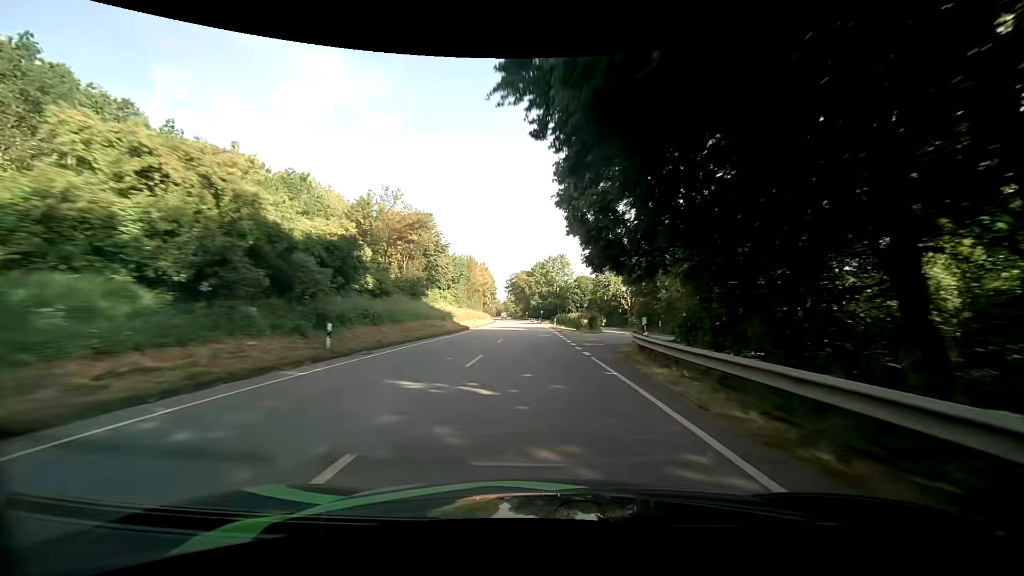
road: primary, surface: asphalt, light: Day
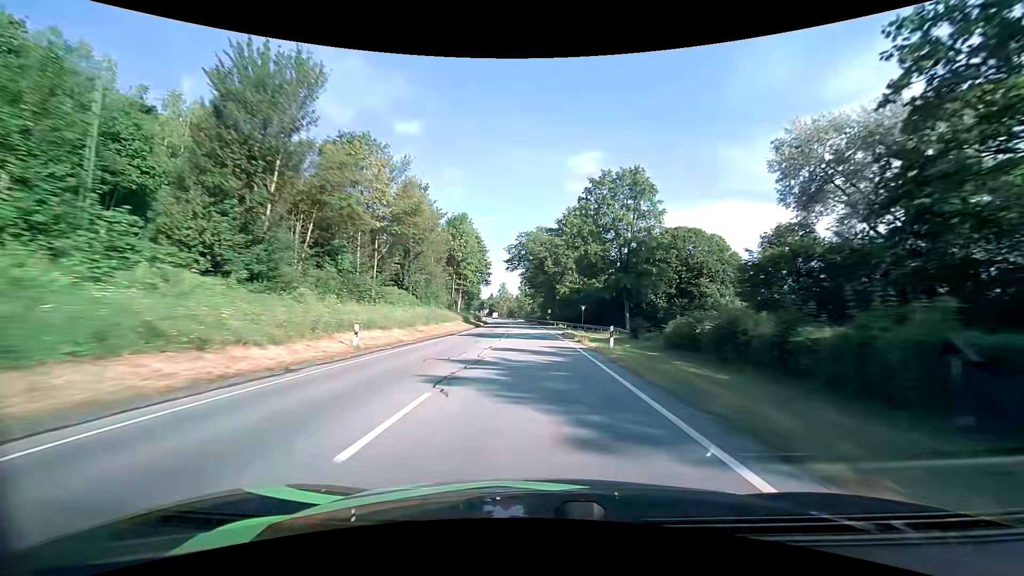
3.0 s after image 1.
(-2.3, +82.0) m; -3°
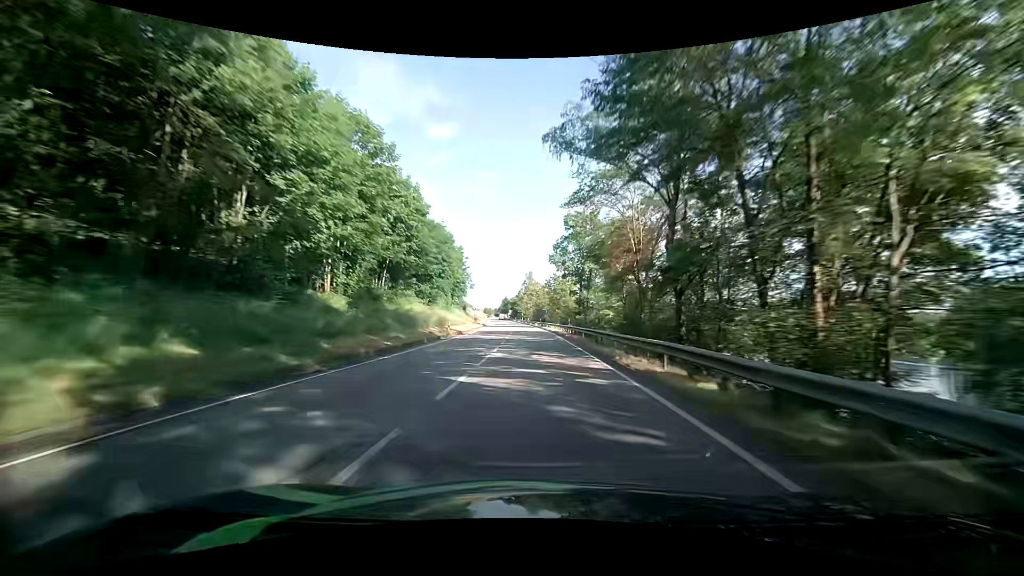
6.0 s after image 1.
(-2.8, +82.4) m; -4°
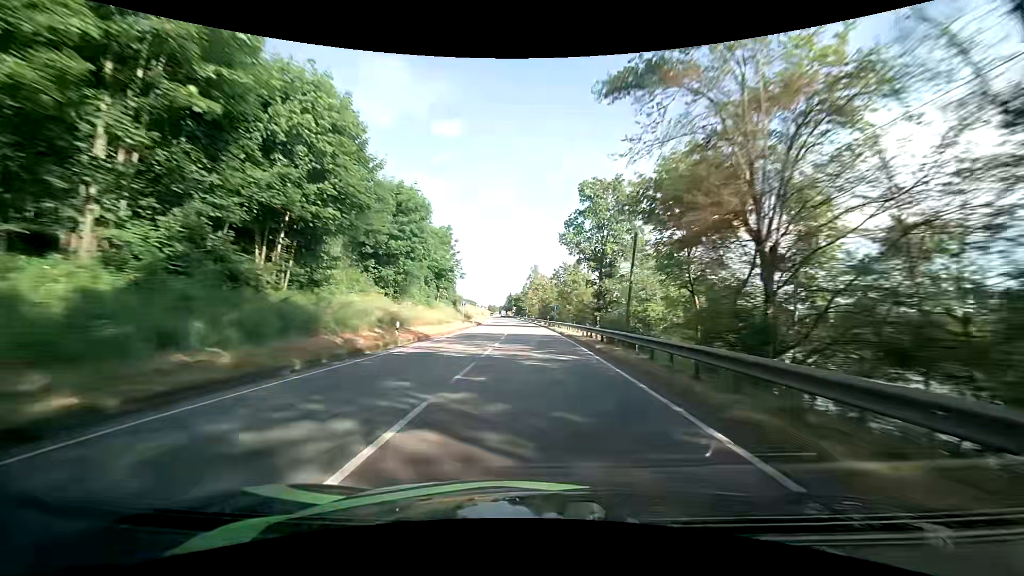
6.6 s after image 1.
(0.0, +16.6) m; -1°
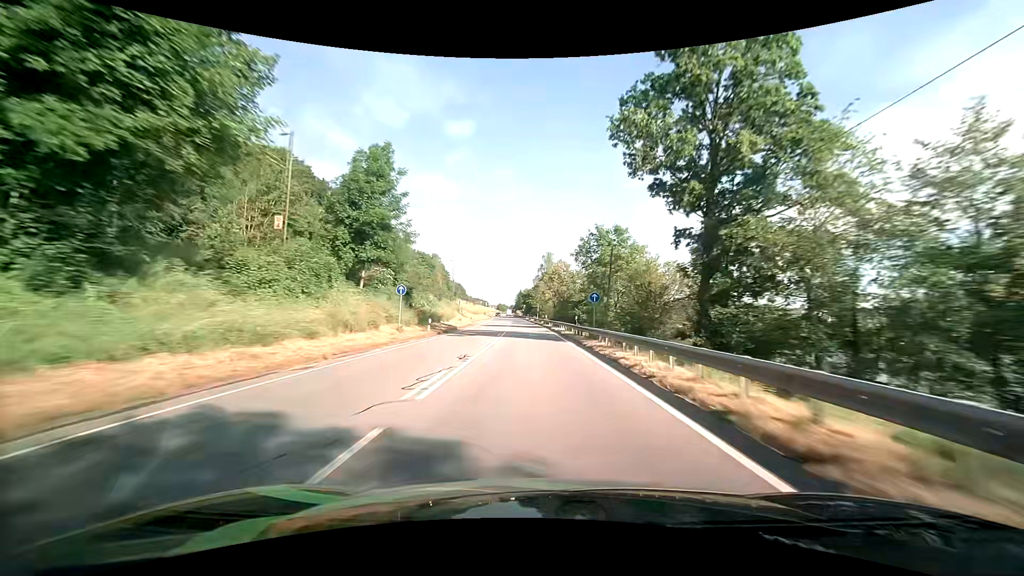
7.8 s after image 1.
(-0.3, +32.6) m; -1°
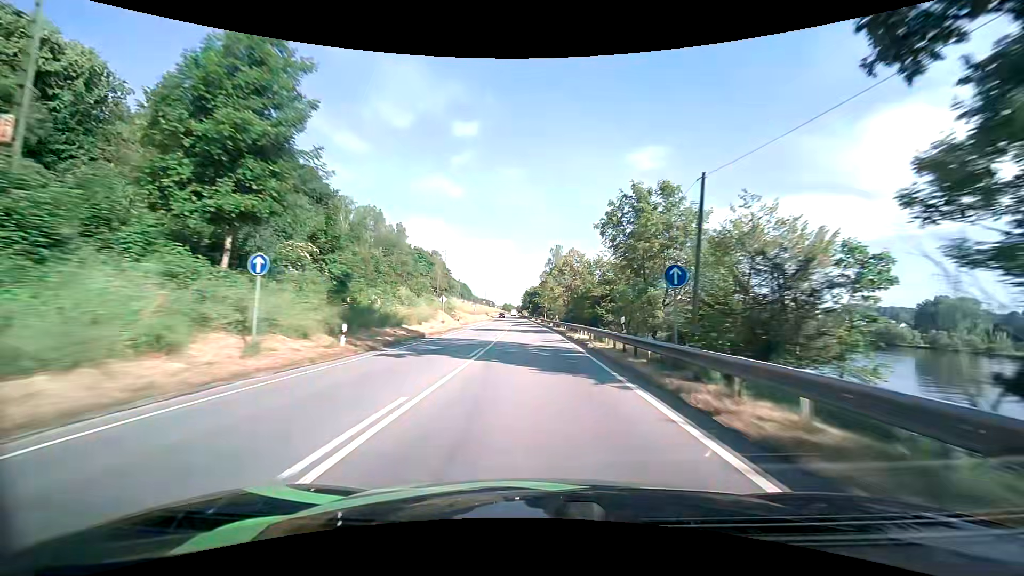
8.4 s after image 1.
(-0.2, +15.9) m; -1°
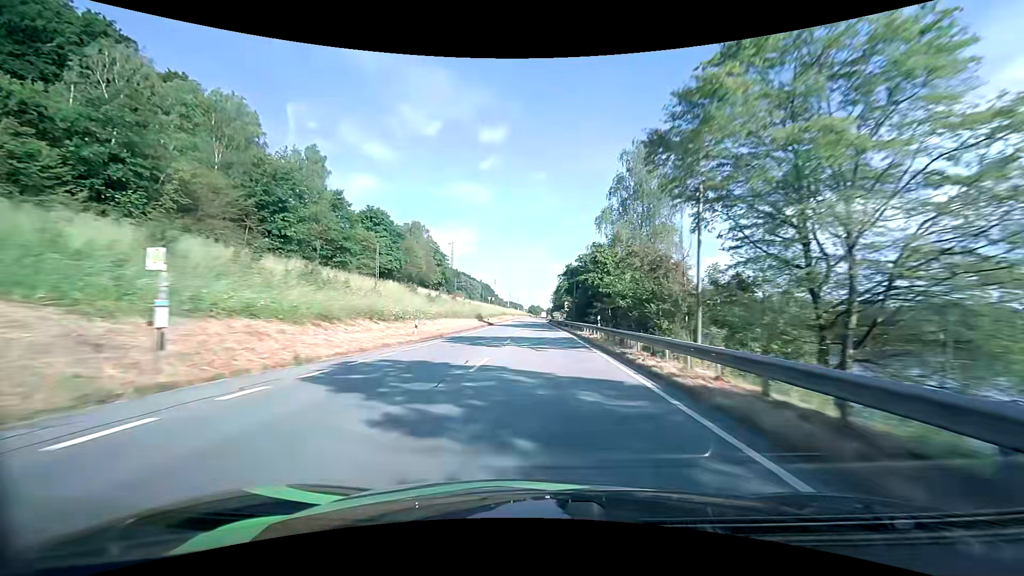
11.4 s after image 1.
(-2.7, +78.2) m; -4°
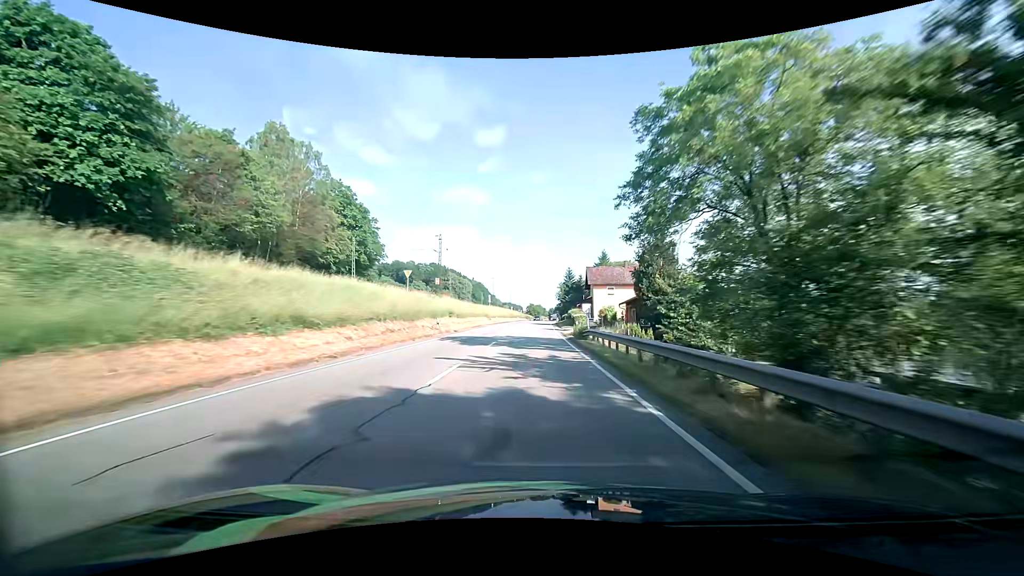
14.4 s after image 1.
(0.0, +75.5) m; 0°
(0, +10) (0, +20) (0, +30) (0, +40) (0, +50) (0, +60) (0, +70) (0, +80) (0, +90) (0, +100) m
